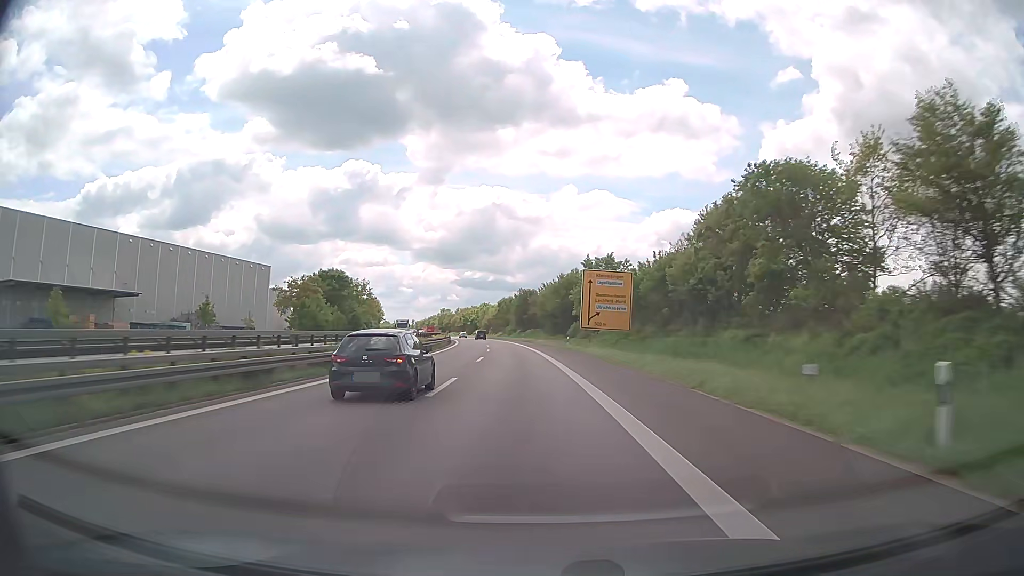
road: trunk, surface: asphalt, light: Day
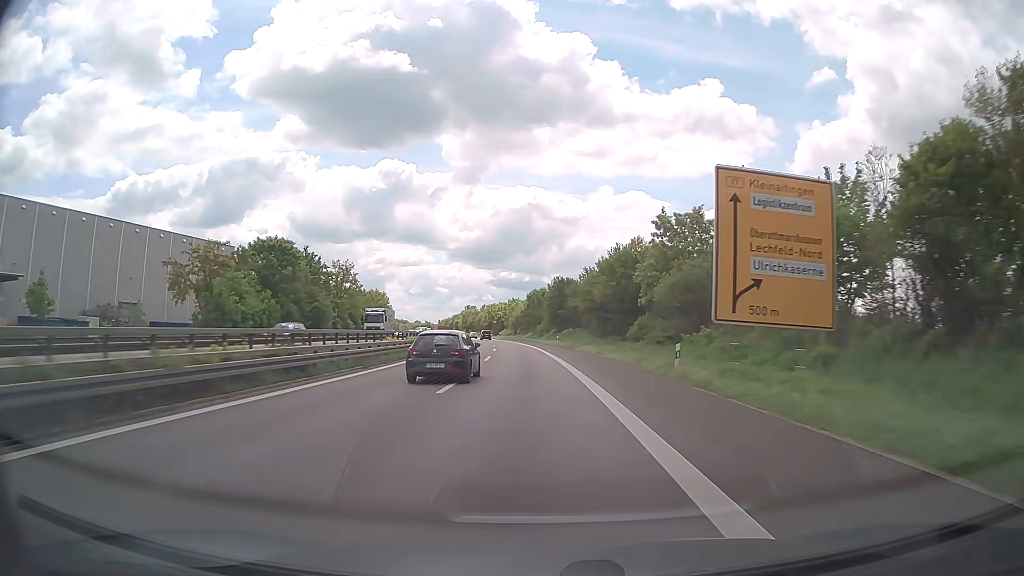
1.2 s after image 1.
(-0.9, +35.5) m; -3°
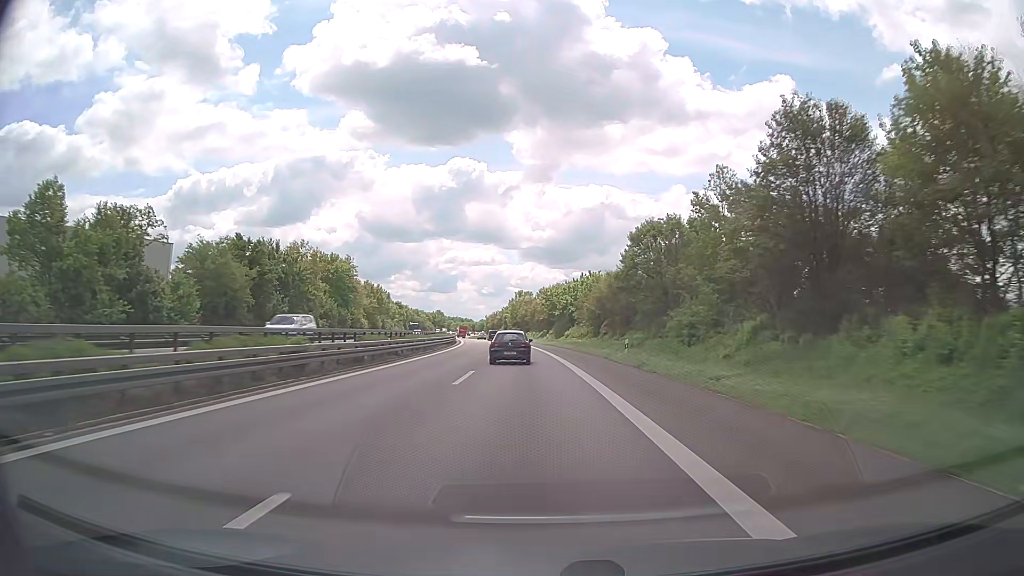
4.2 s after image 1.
(-4.5, +88.2) m; -6°
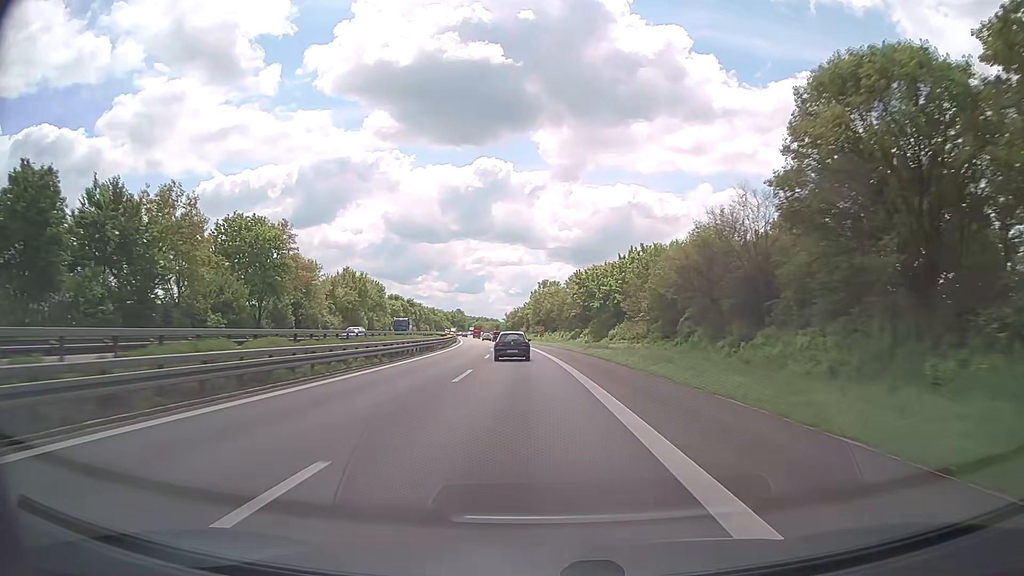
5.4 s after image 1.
(-0.5, +34.8) m; -2°
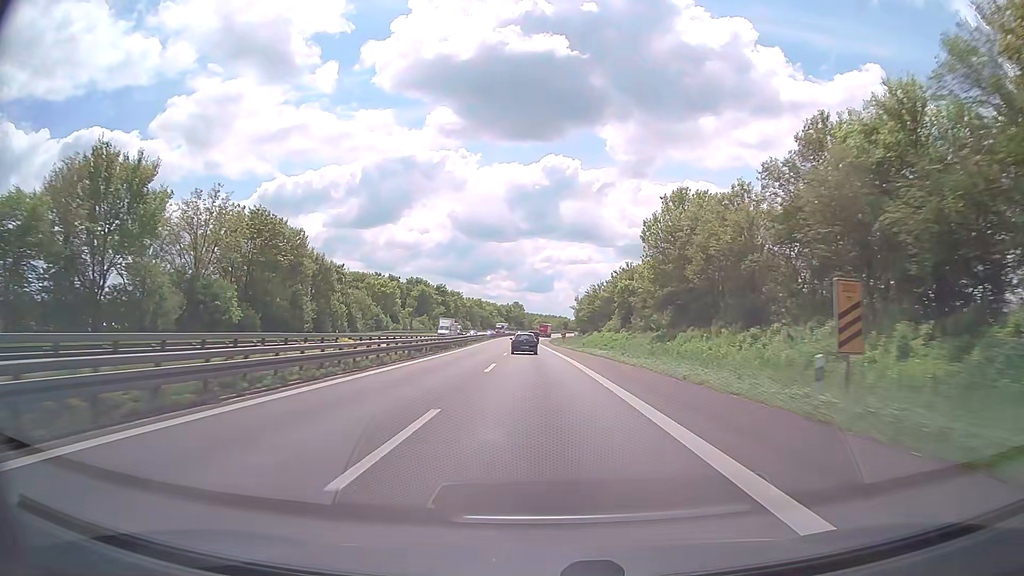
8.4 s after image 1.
(-5.2, +85.4) m; -6°
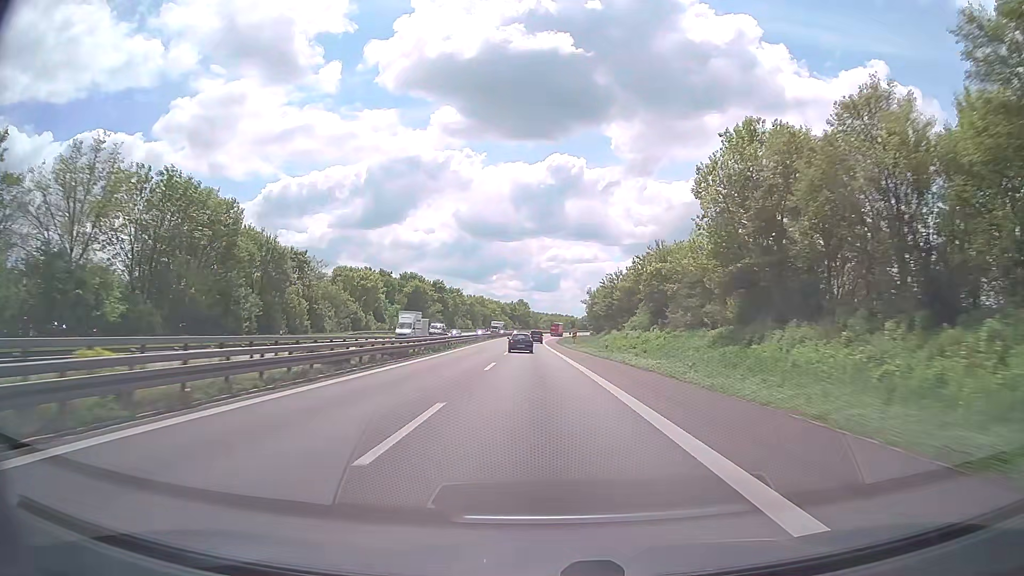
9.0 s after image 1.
(-0.1, +17.0) m; -1°
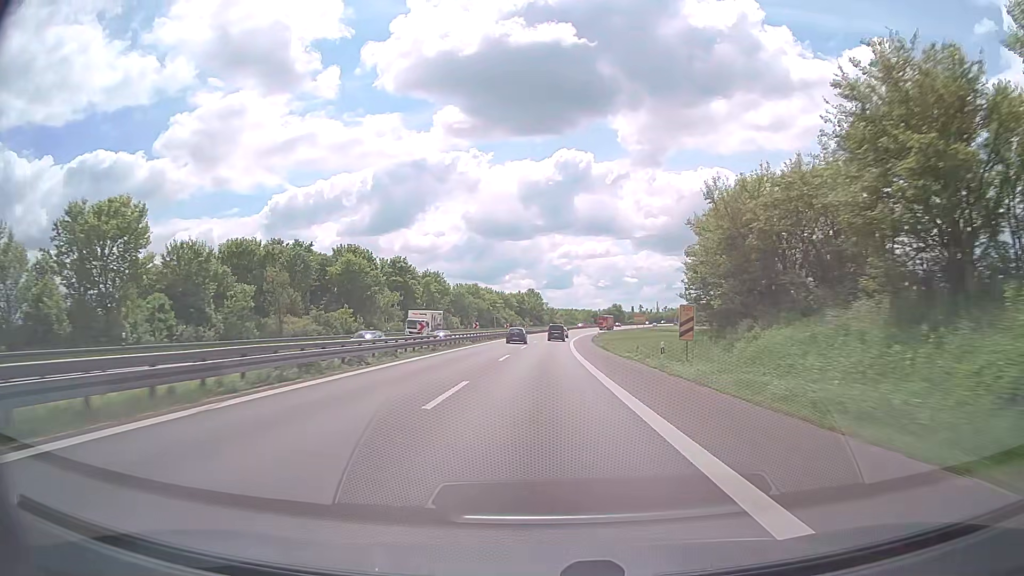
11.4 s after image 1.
(-0.9, +67.5) m; -1°
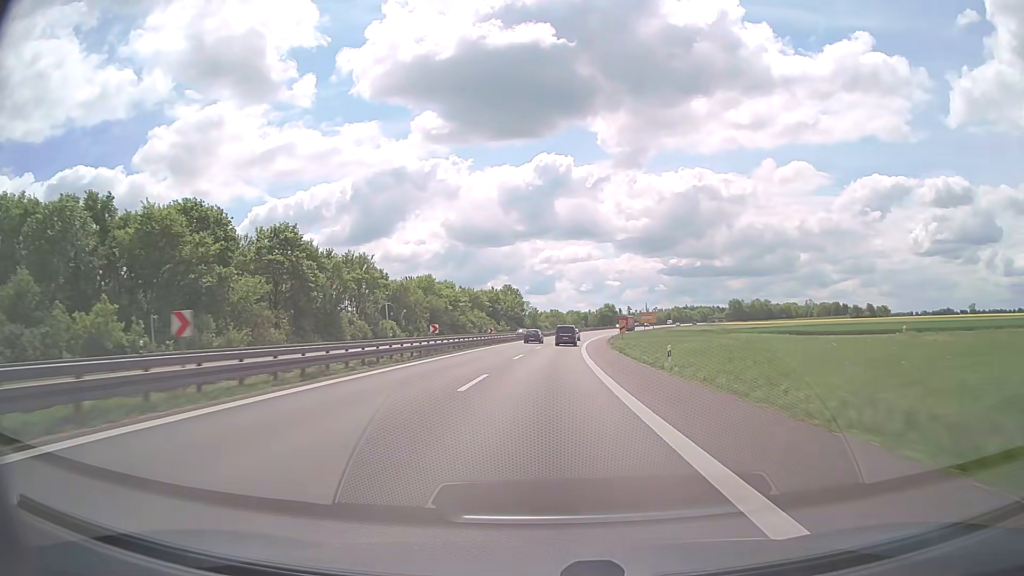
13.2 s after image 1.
(+0.4, +50.3) m; +1°
(0, +10) (0, +20) (0, +30) (+1, +40) (+1, +50) (+2, +60) (+2, +70) (+3, +80) (+4, +90) (+5, +100) m
